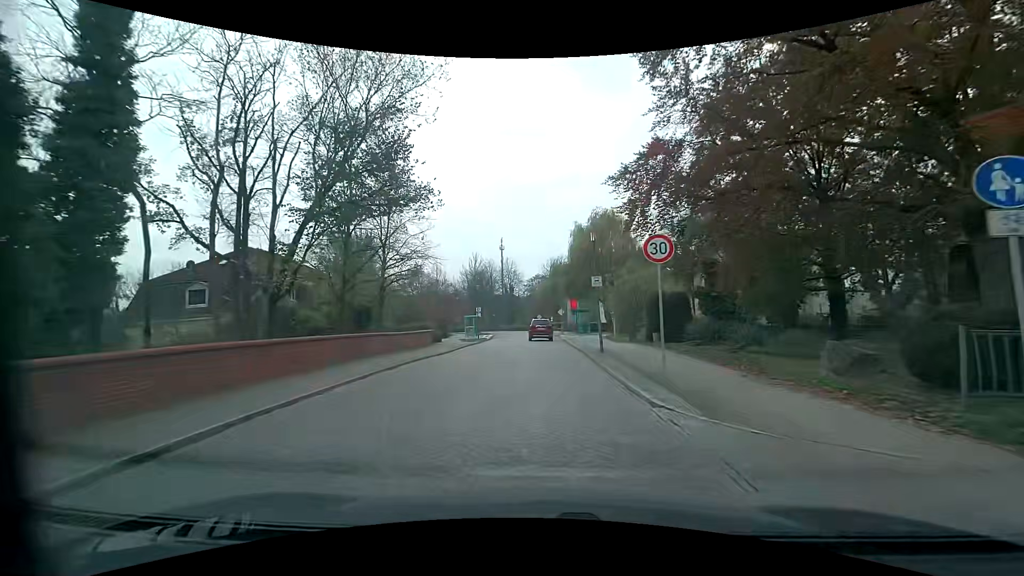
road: residential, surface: sett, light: Day
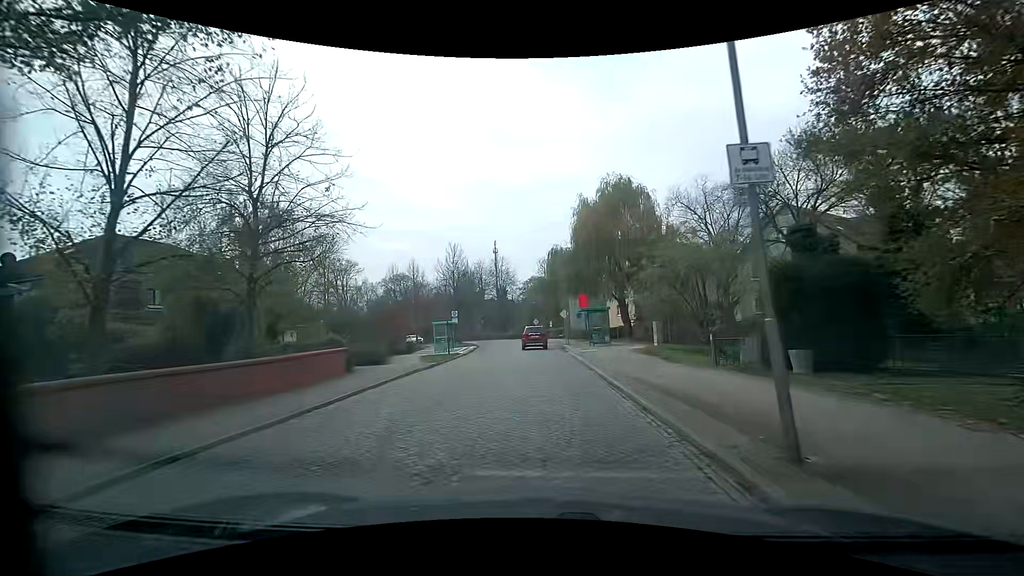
(+0.2, +14.9) m; +1°
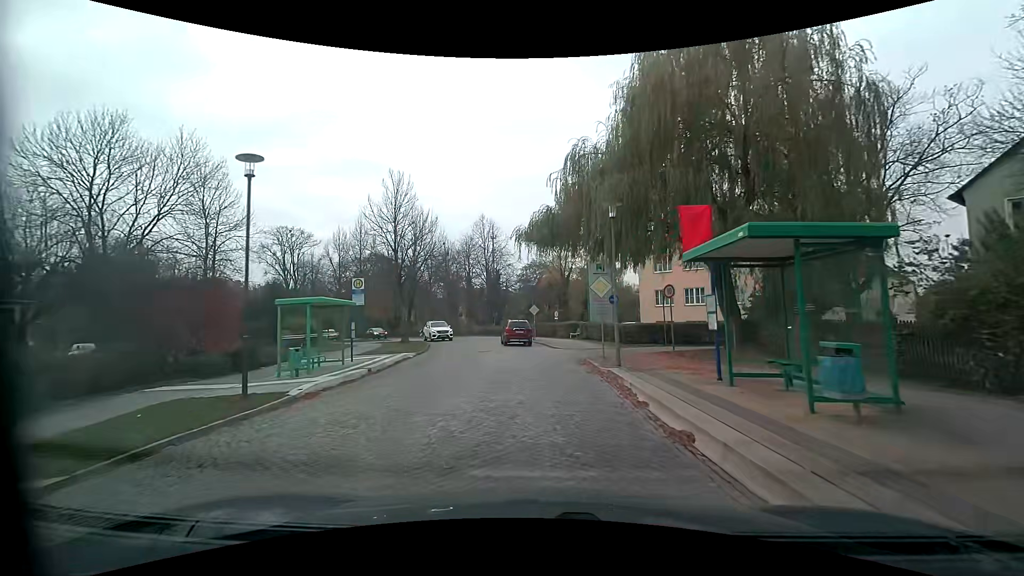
(-0.4, +24.5) m; -2°
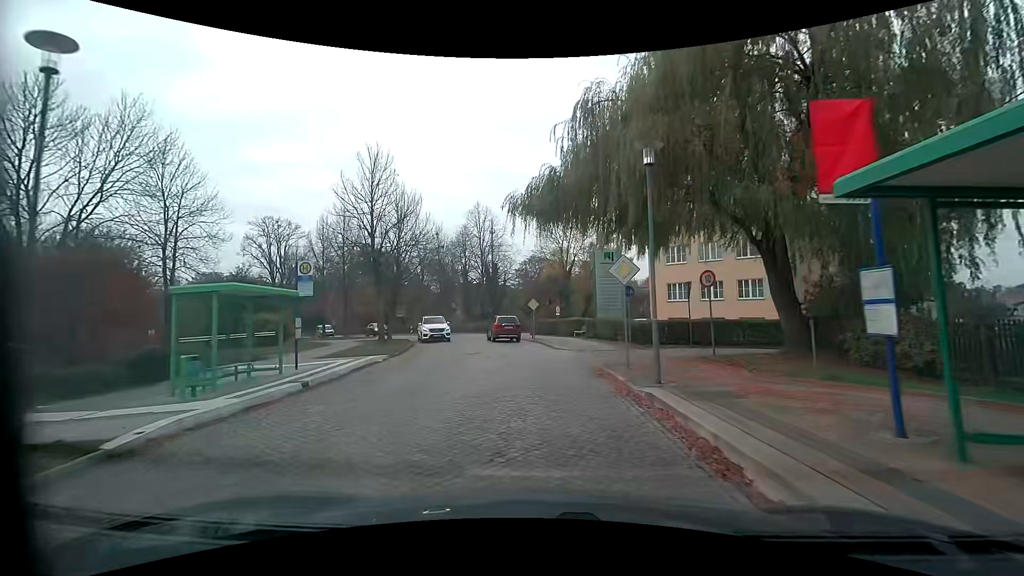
(+0.1, +4.8) m; +1°
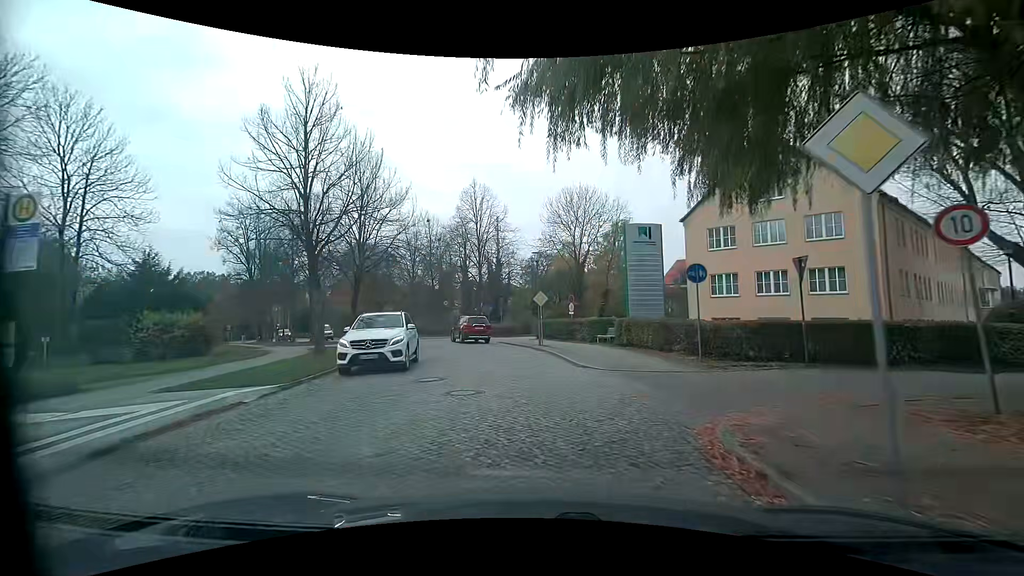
(-0.1, +9.3) m; -1°
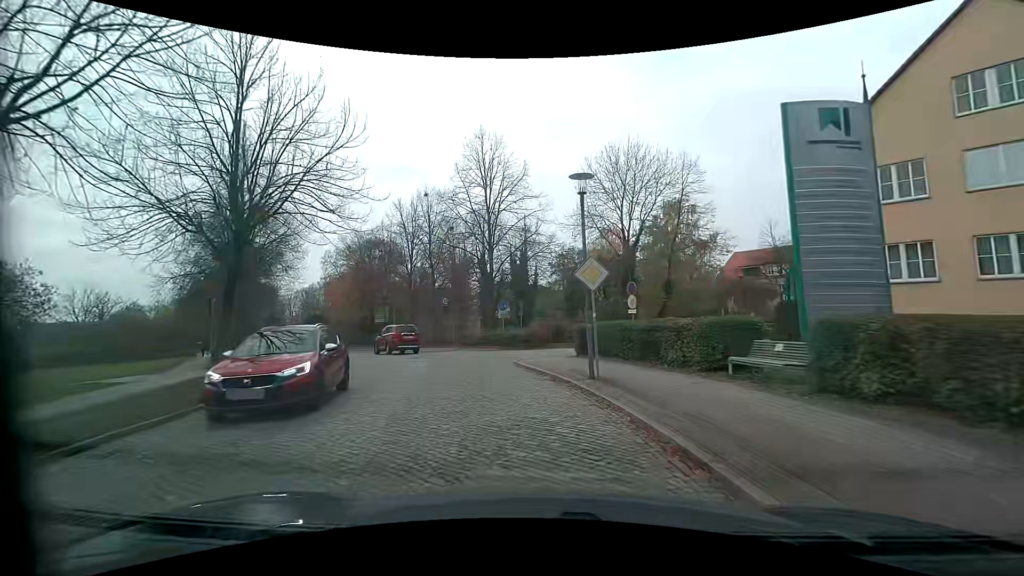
(-0.4, +13.9) m; -3°
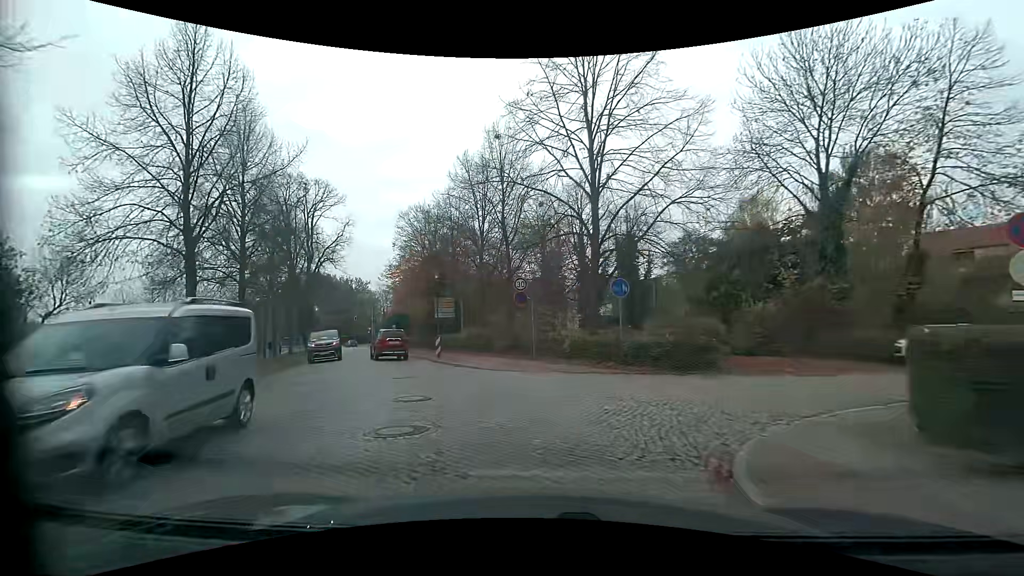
(-1.3, +13.6) m; -12°
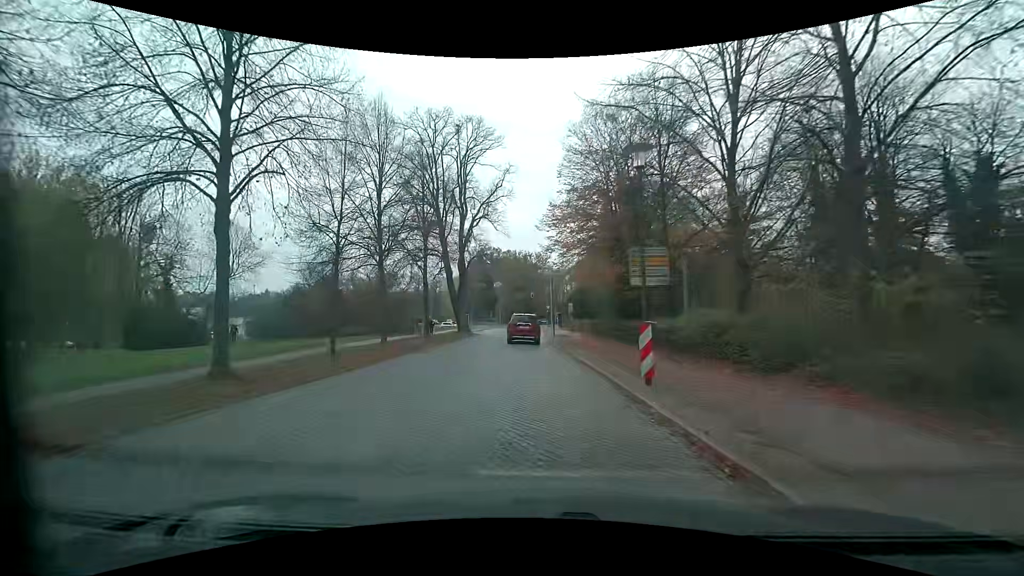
(-3.0, +17.1) m; -19°
